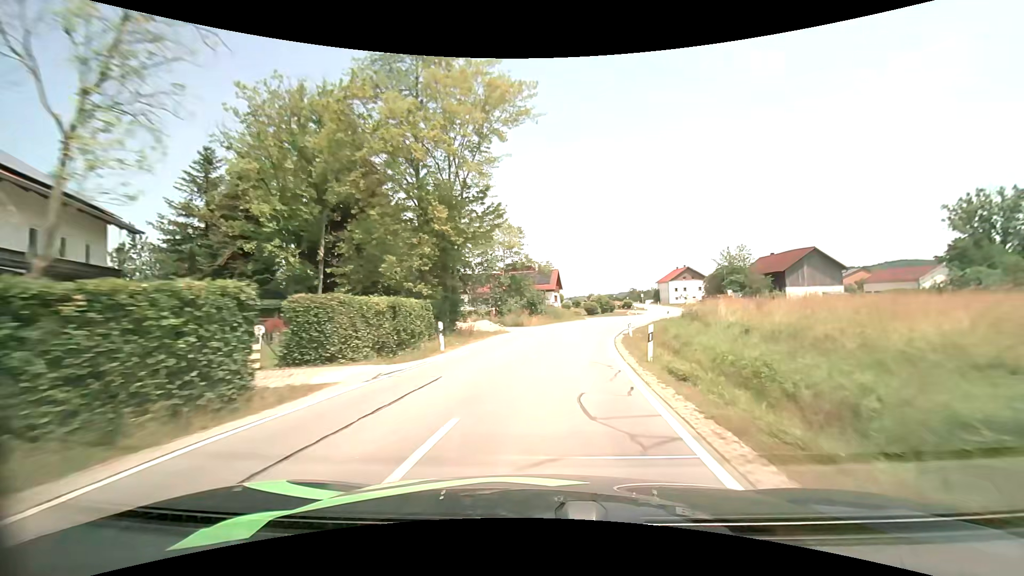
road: secondary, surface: asphalt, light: Day
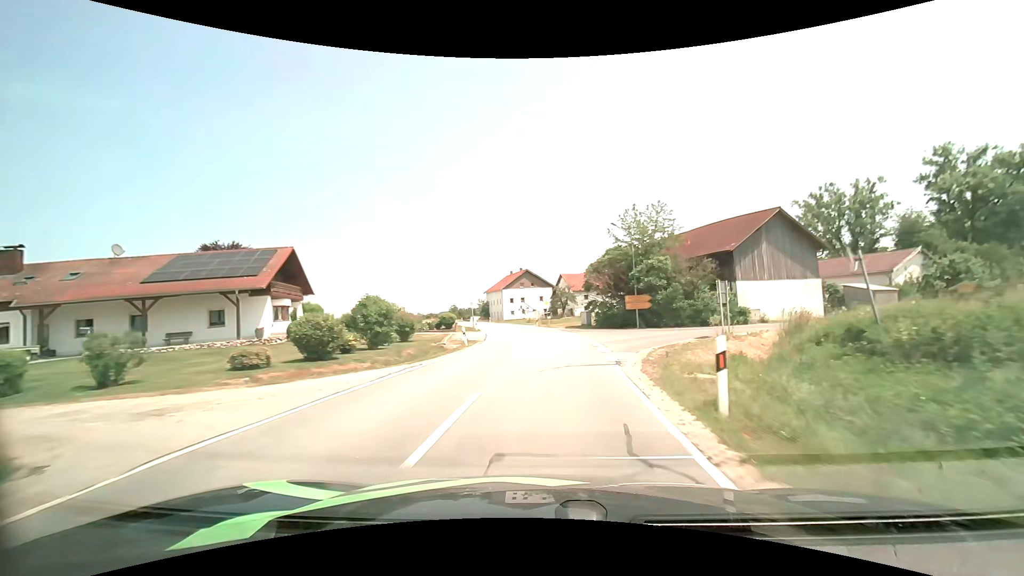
(+7.6, +44.8) m; +20°
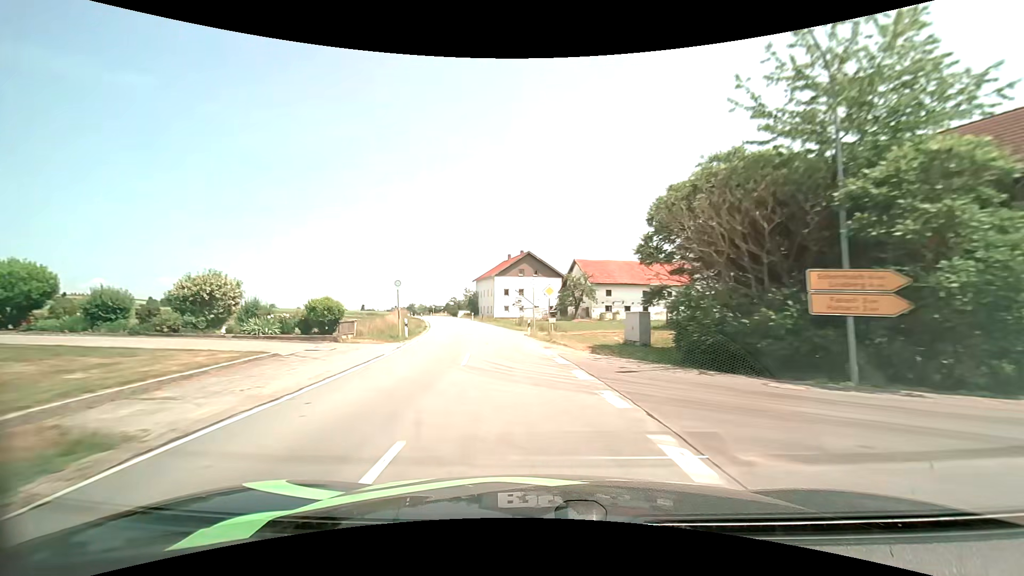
(+1.0, +27.5) m; 0°
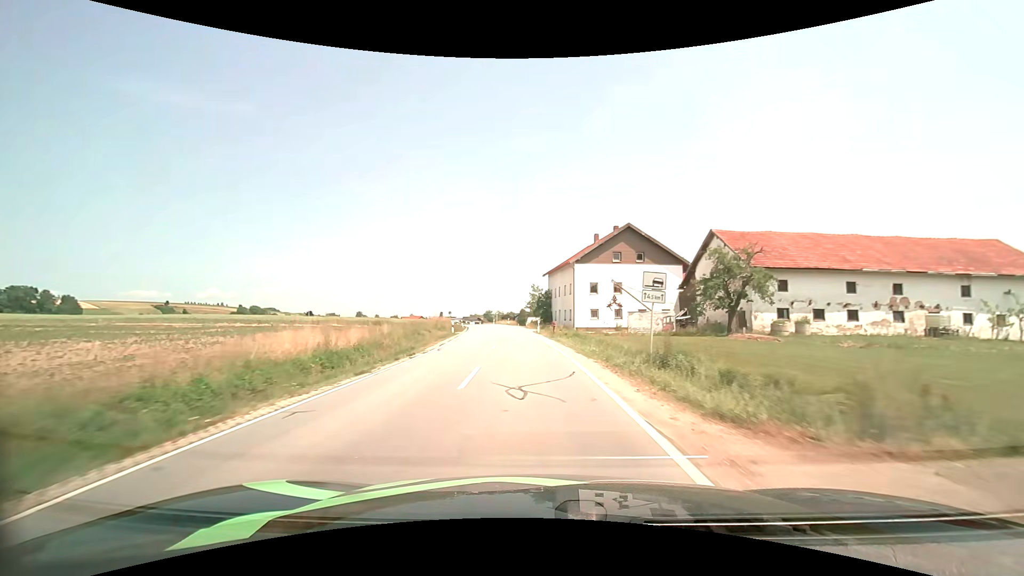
(-2.3, +27.9) m; -9°
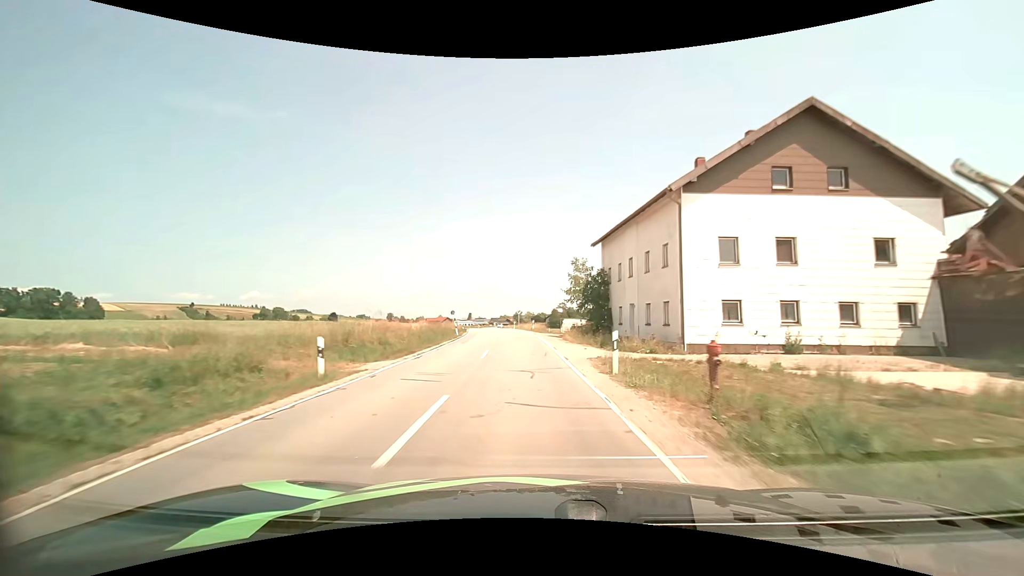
(-1.1, +28.8) m; -4°
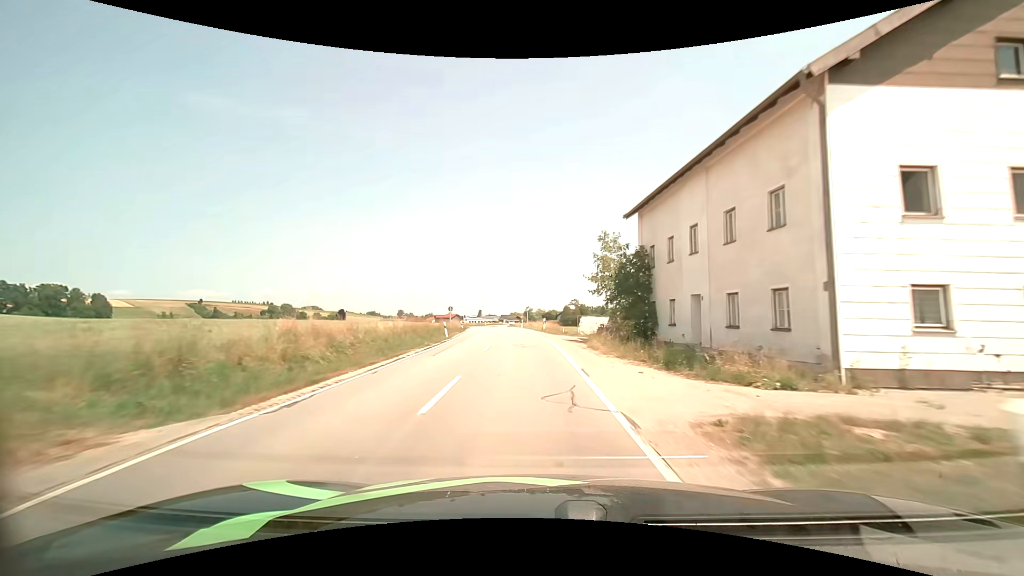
(-0.1, +9.8) m; -1°
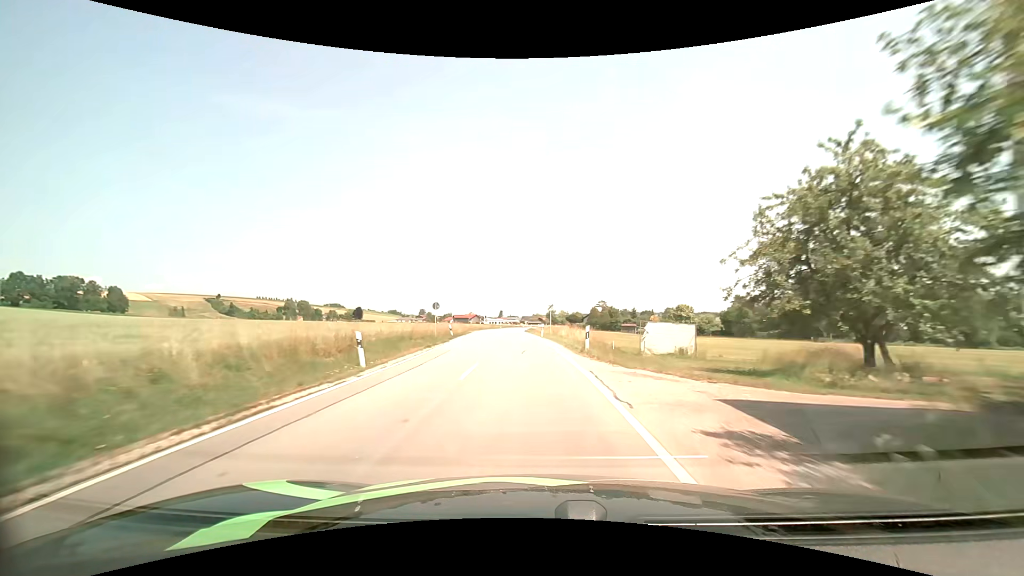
(-0.5, +20.0) m; -3°
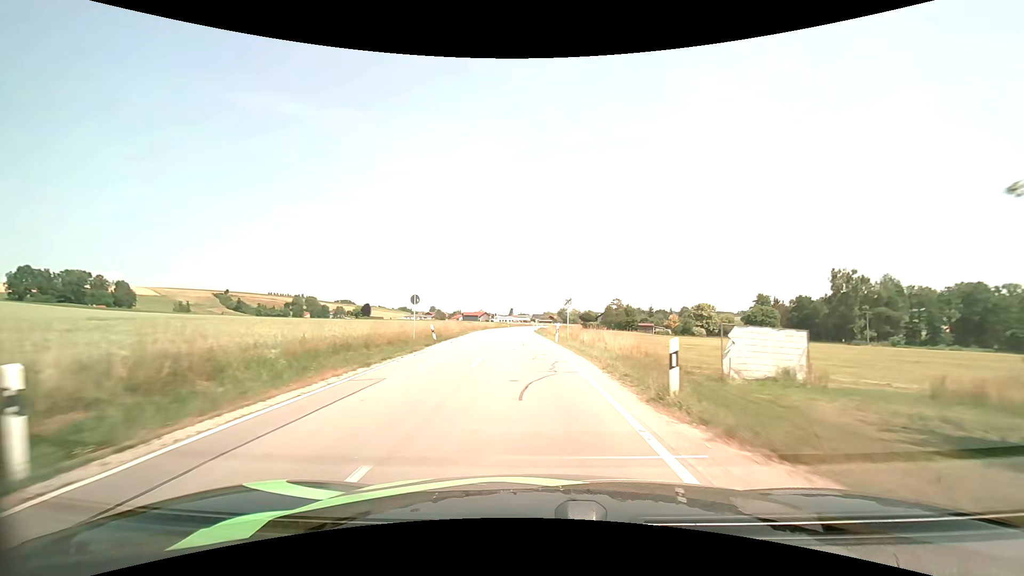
(-0.1, +10.1) m; -1°
(0, +10) (-1, +20) (-1, +30) (-2, +40) (-2, +50) (-2, +60) (-3, +70) (-2, +80) (-2, +90) (-2, +100) m
